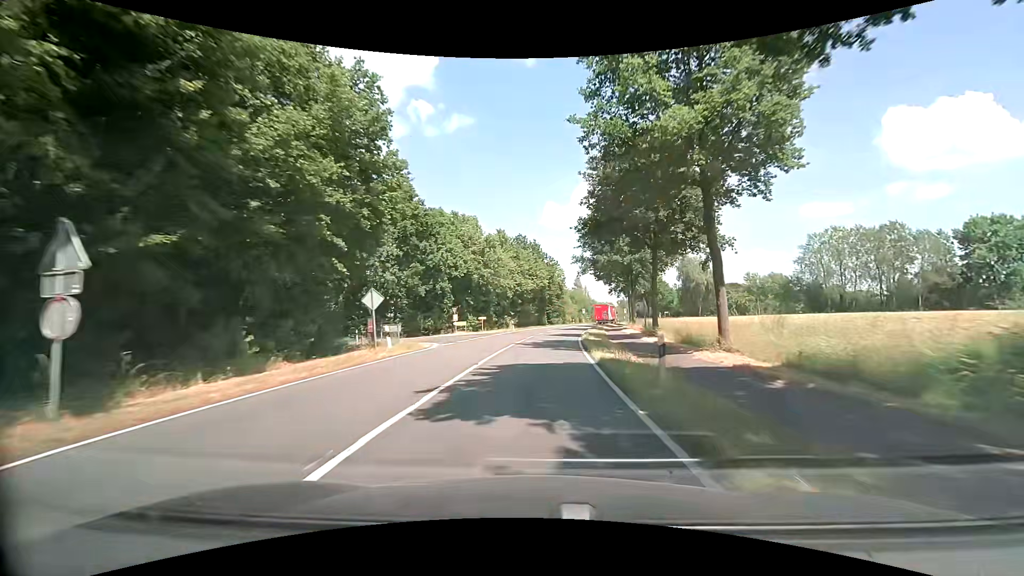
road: secondary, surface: asphalt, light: Day
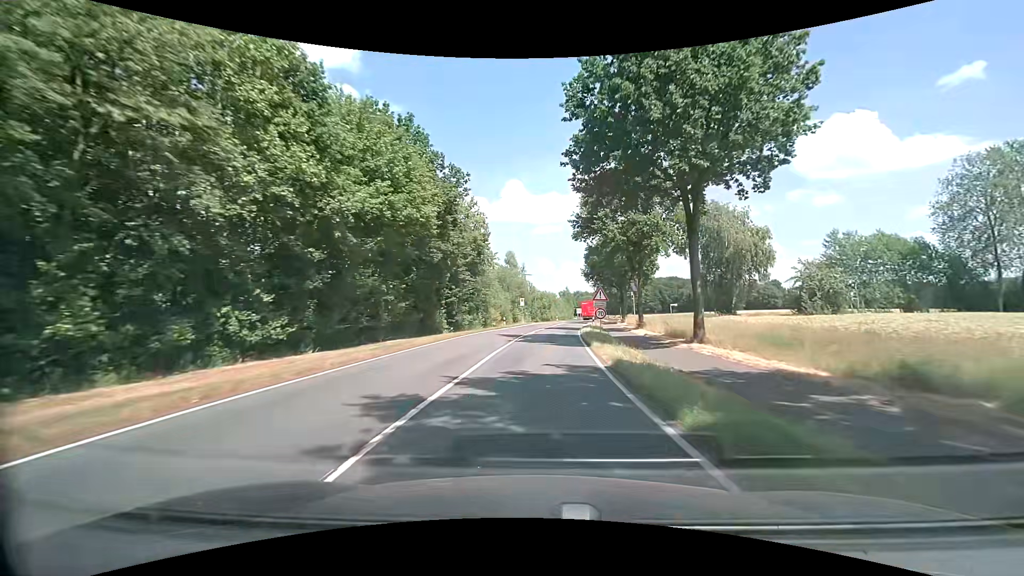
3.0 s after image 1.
(+3.5, +53.5) m; +8°
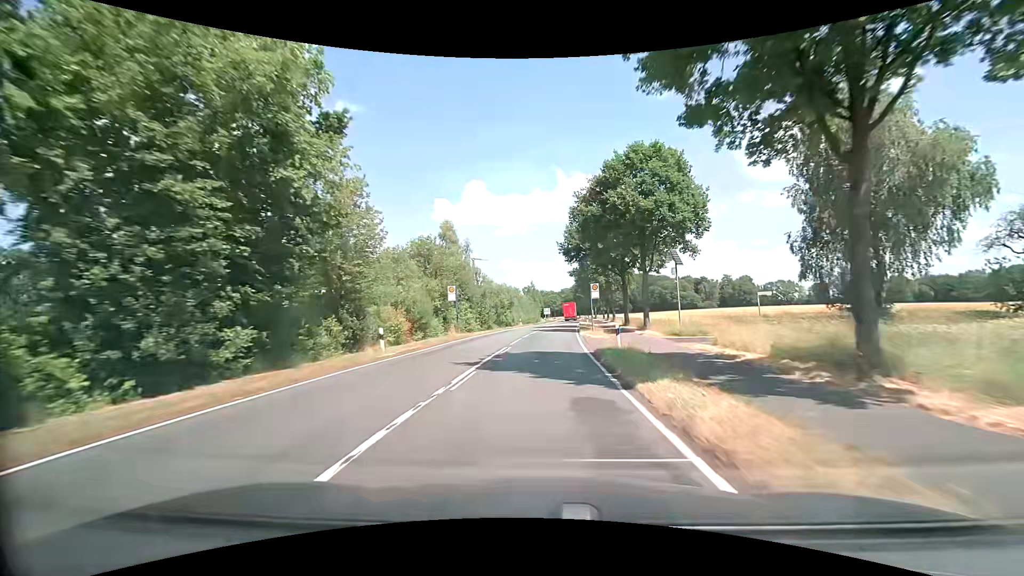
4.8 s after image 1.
(+1.3, +32.3) m; +4°
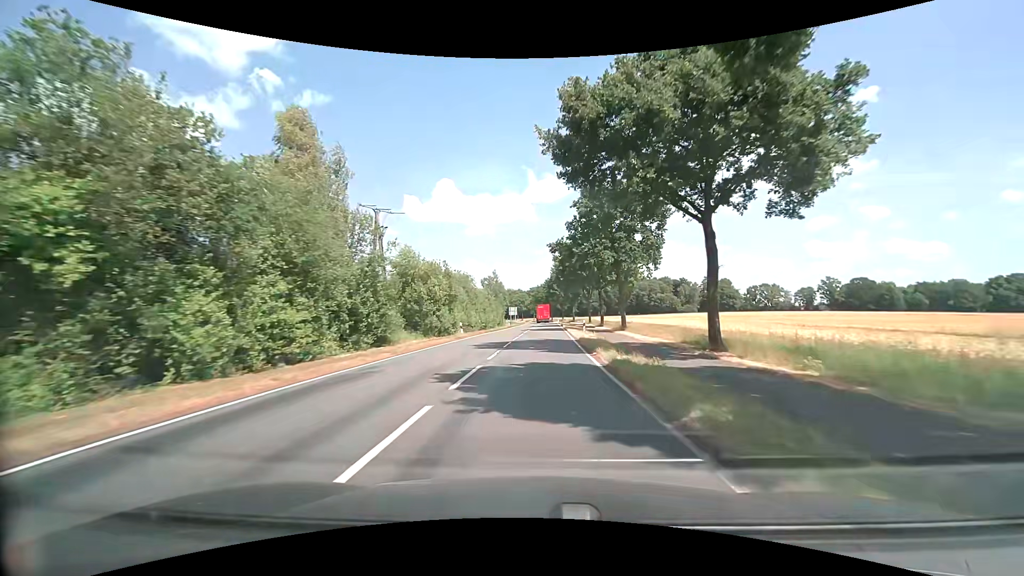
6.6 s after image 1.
(+1.1, +32.4) m; +4°
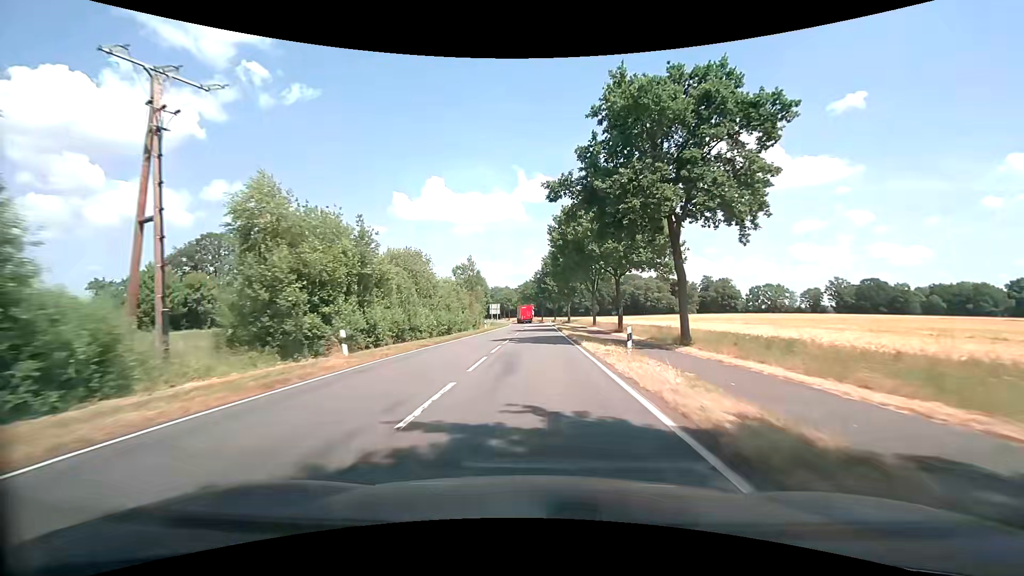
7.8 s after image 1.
(+0.2, +21.6) m; +1°
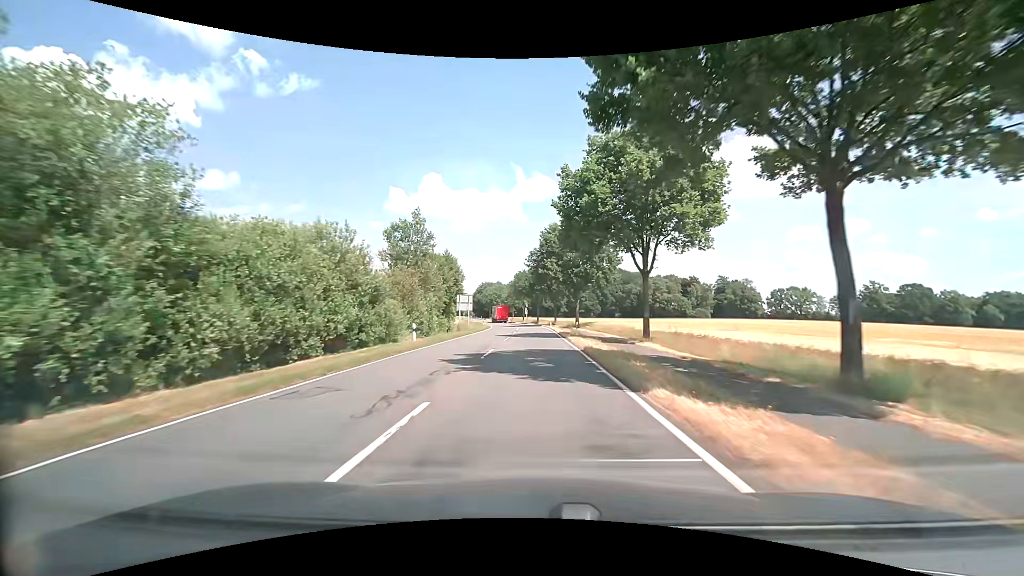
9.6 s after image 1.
(+0.2, +32.4) m; +1°
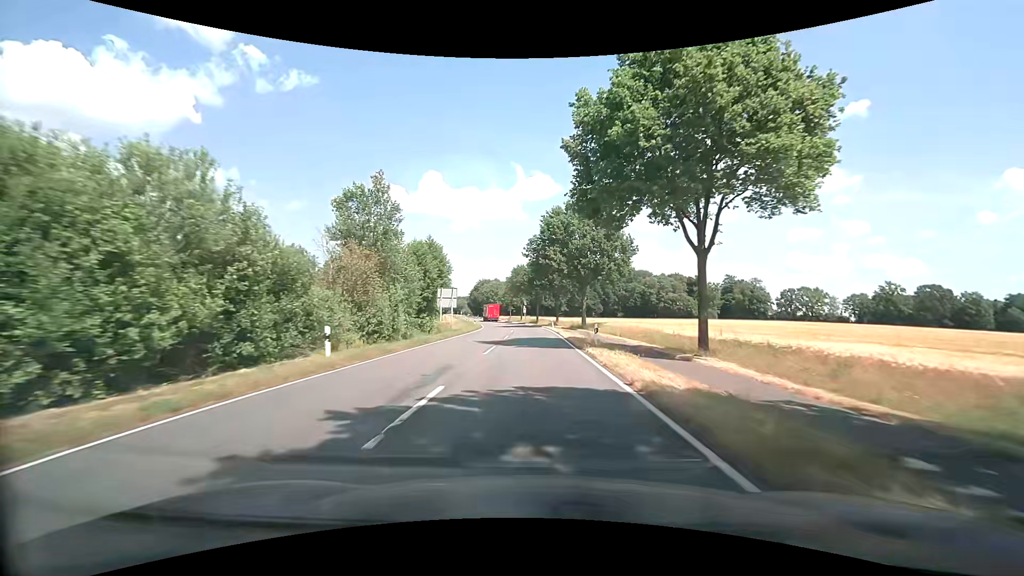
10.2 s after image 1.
(0.0, +10.8) m; 0°
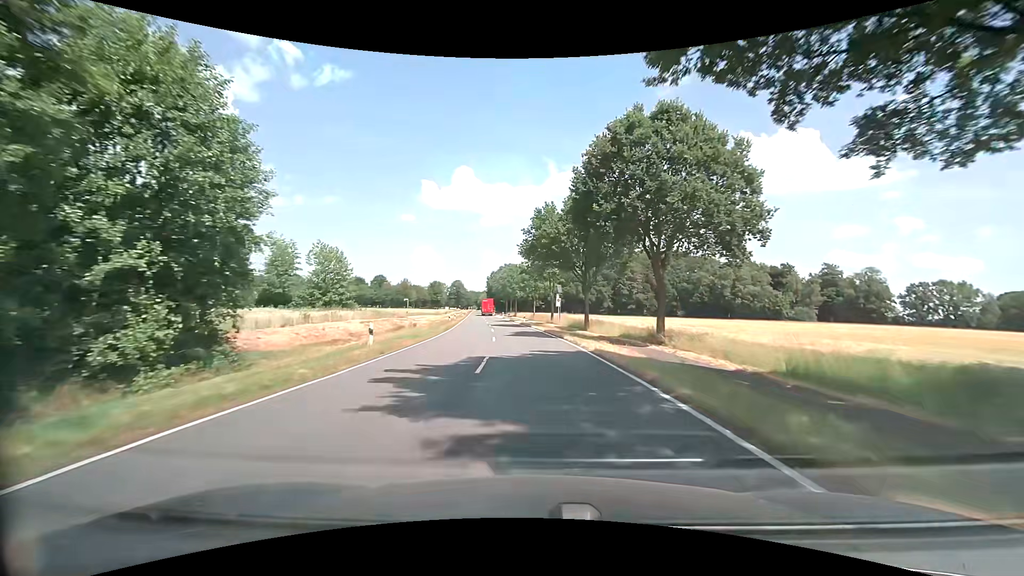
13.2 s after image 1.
(-0.9, +54.0) m; -3°
(0, +10) (-1, +20) (-1, +30) (-2, +40) (-3, +50) (-4, +60) (-5, +70) (-6, +80) (-7, +90) (-9, +100) m
